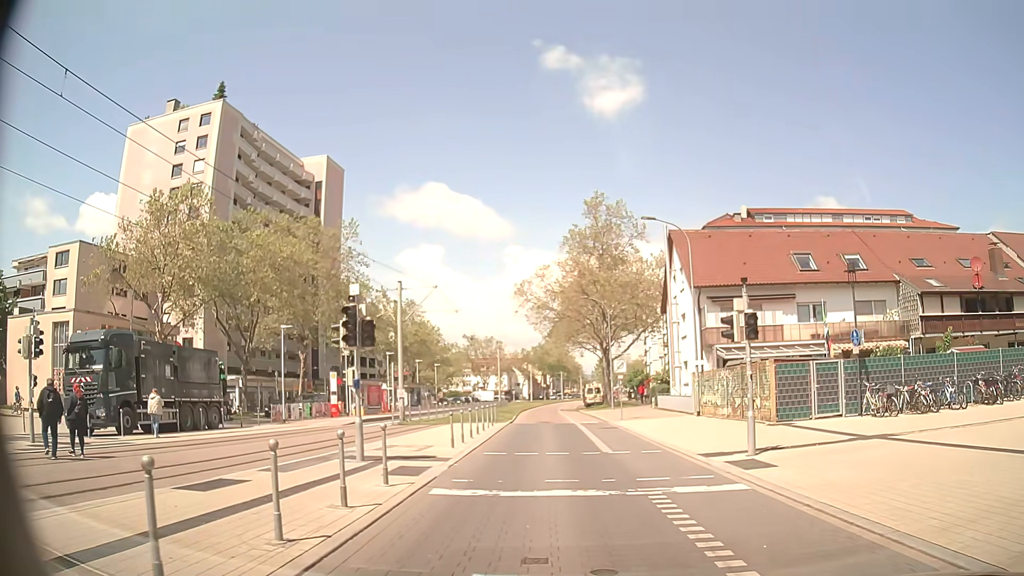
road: tertiary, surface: asphalt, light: Day
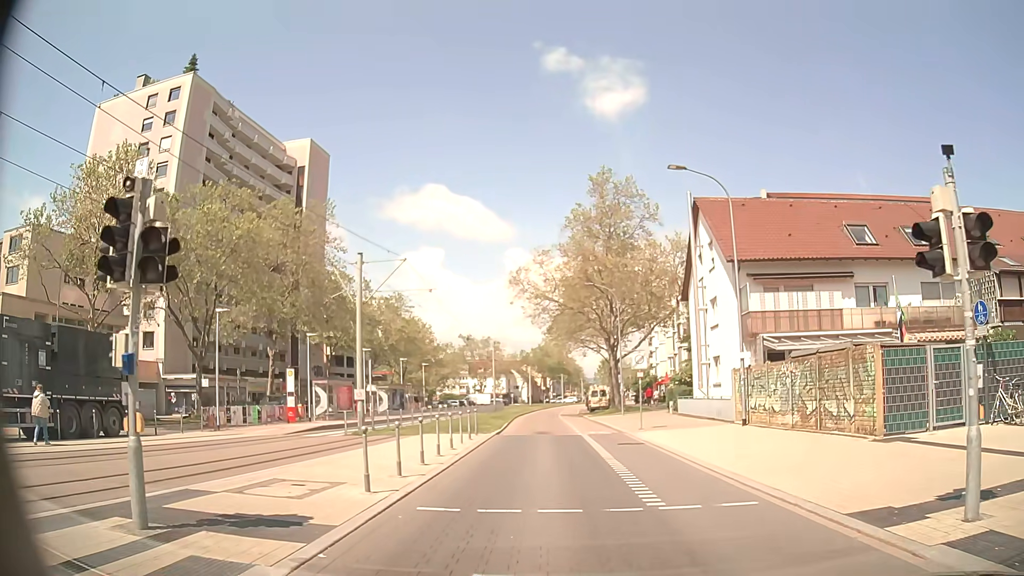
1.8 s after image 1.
(0.0, +7.6) m; +2°
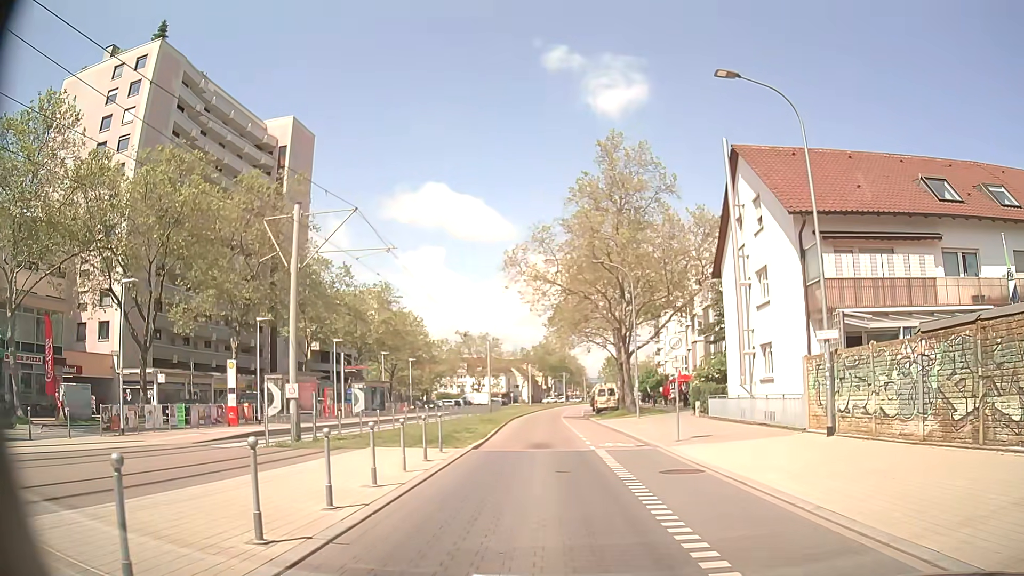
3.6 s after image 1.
(-0.2, +7.5) m; -1°
